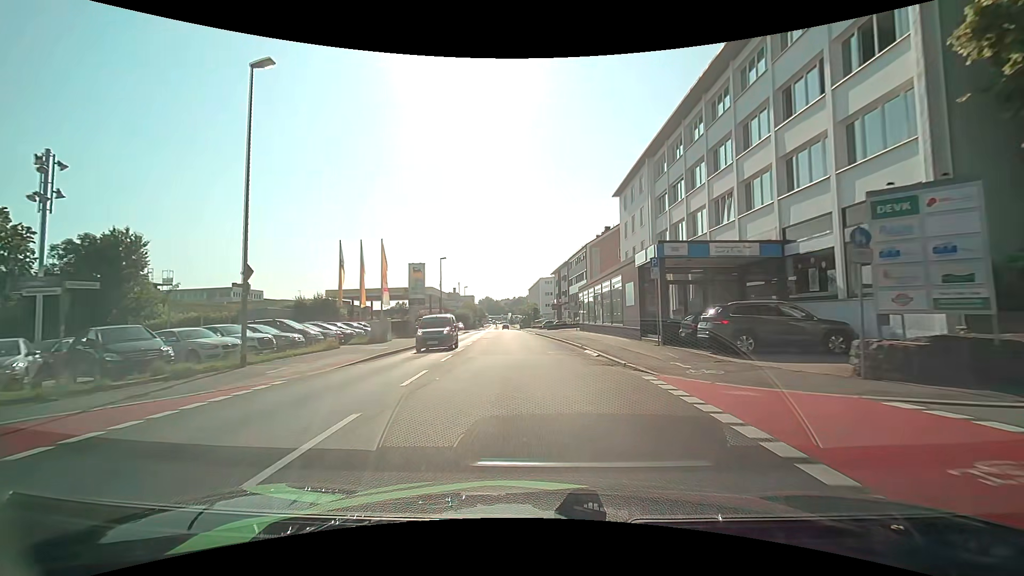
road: tertiary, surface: asphalt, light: Day
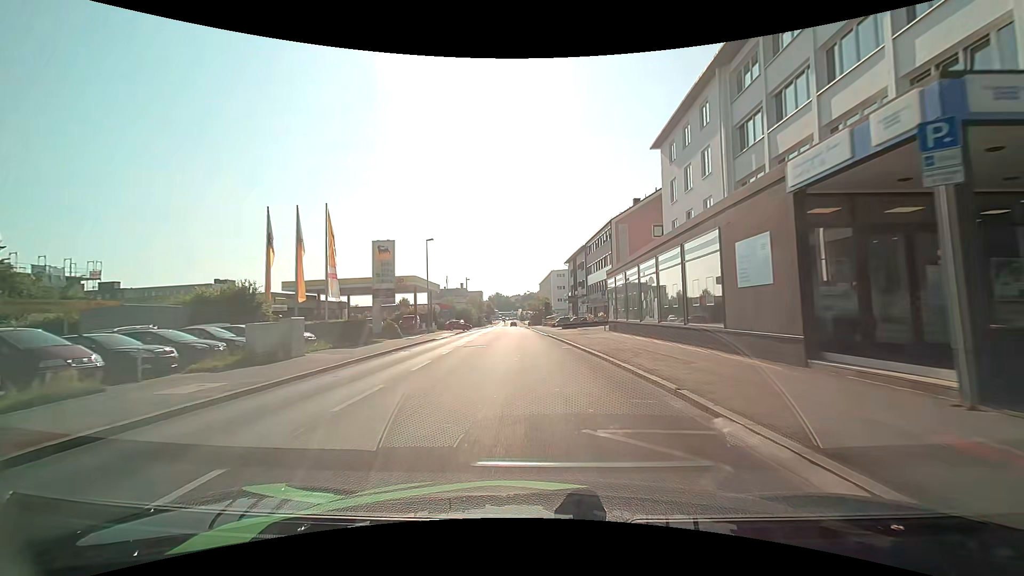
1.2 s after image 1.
(-0.1, +14.3) m; -1°
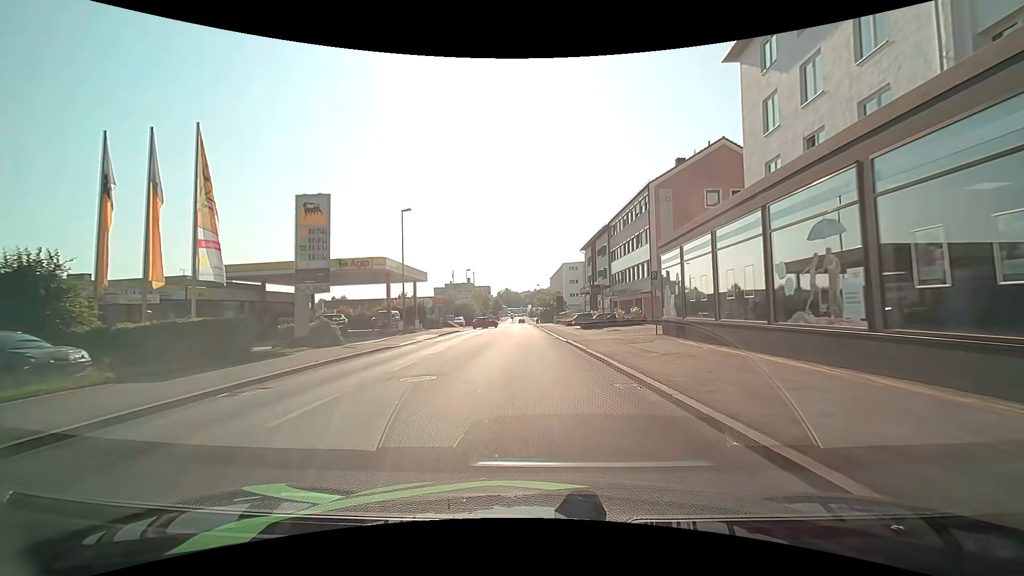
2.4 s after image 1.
(-0.1, +13.5) m; -1°
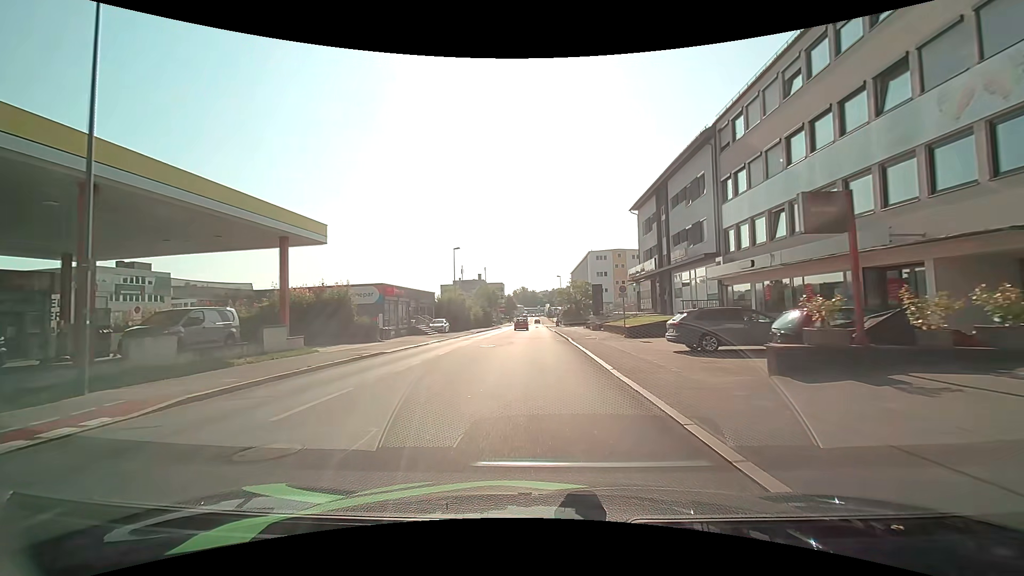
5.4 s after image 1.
(-0.6, +29.8) m; -2°
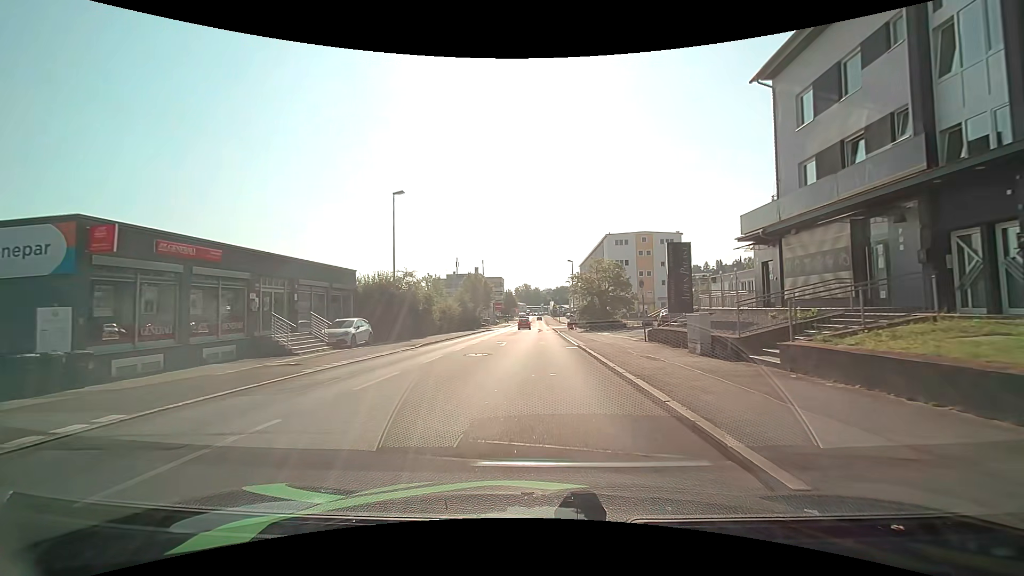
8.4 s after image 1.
(-0.2, +27.2) m; -1°
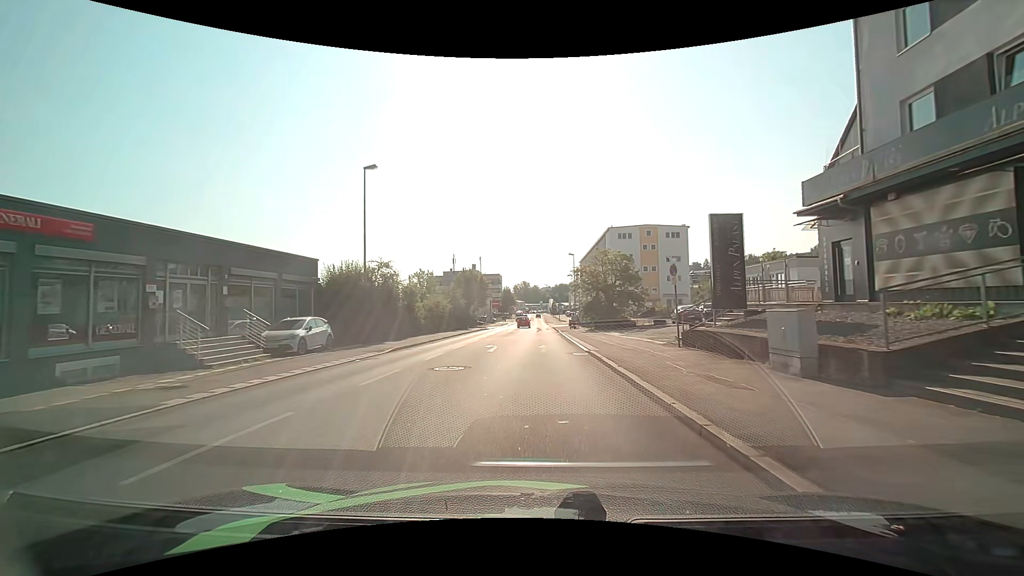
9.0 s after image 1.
(0.0, +5.6) m; 0°
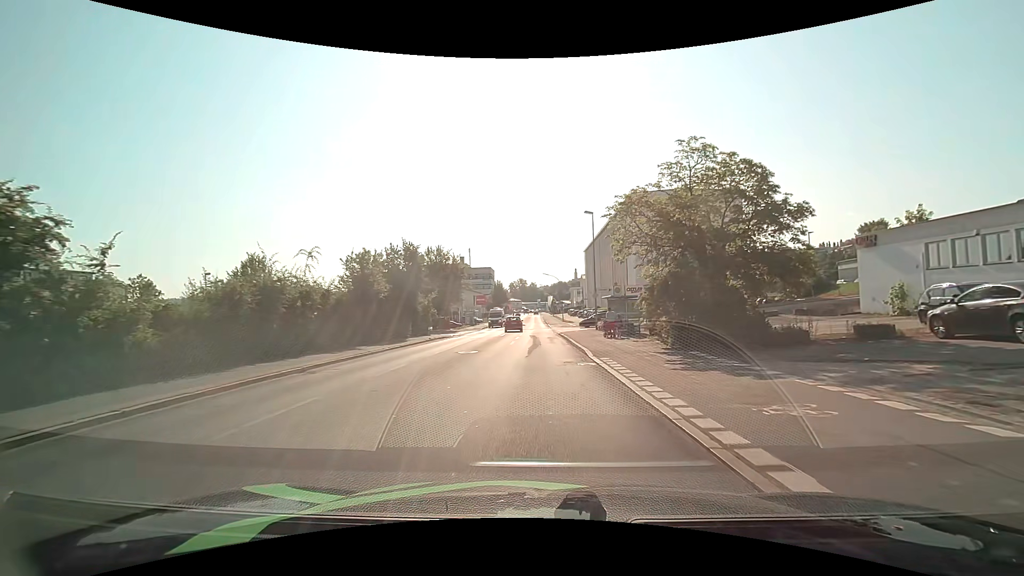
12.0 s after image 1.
(+0.2, +28.6) m; 0°
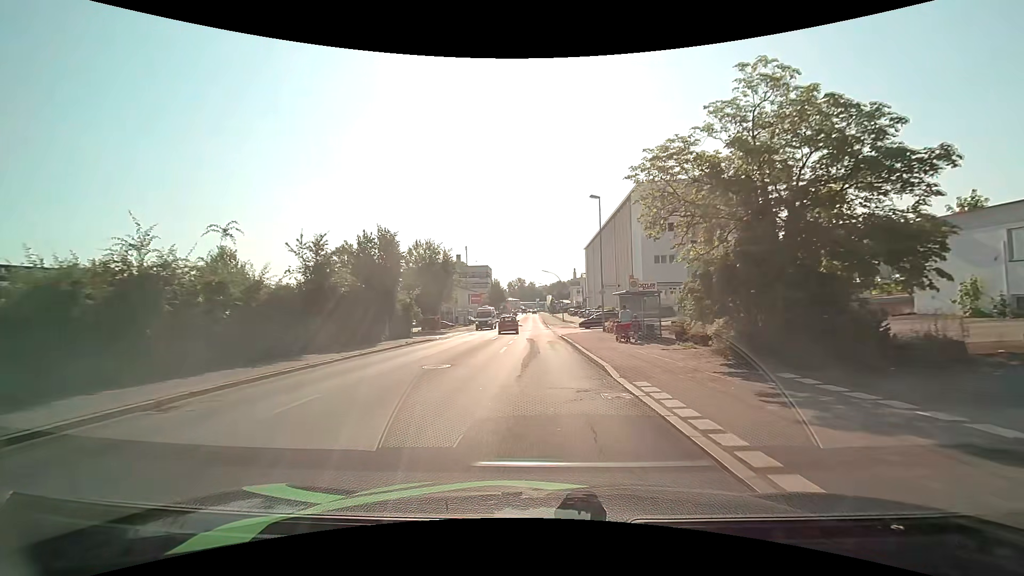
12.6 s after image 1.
(0.0, +5.7) m; 0°
(0, +10) (0, +20) (0, +30) (0, +40) (0, +50) (0, +60) (0, +70) (0, +80) (-1, +90) (-1, +100) m
